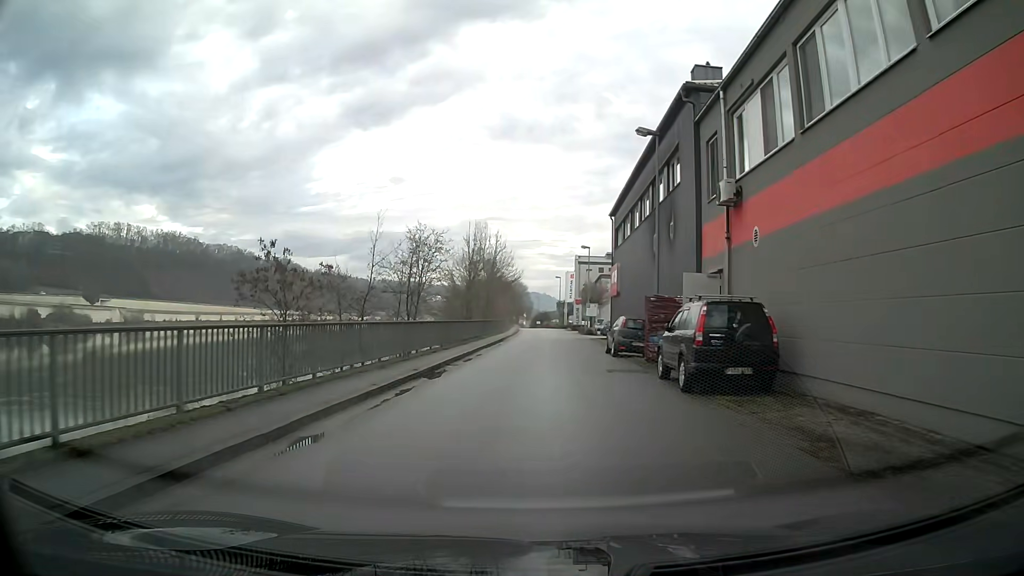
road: tertiary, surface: asphalt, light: Day
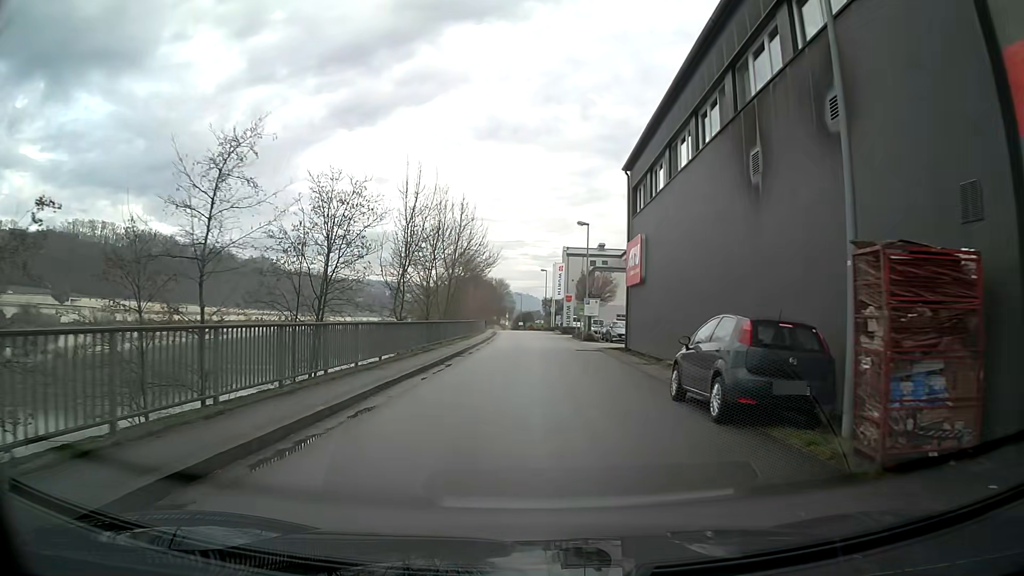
(+0.2, +15.2) m; +2°
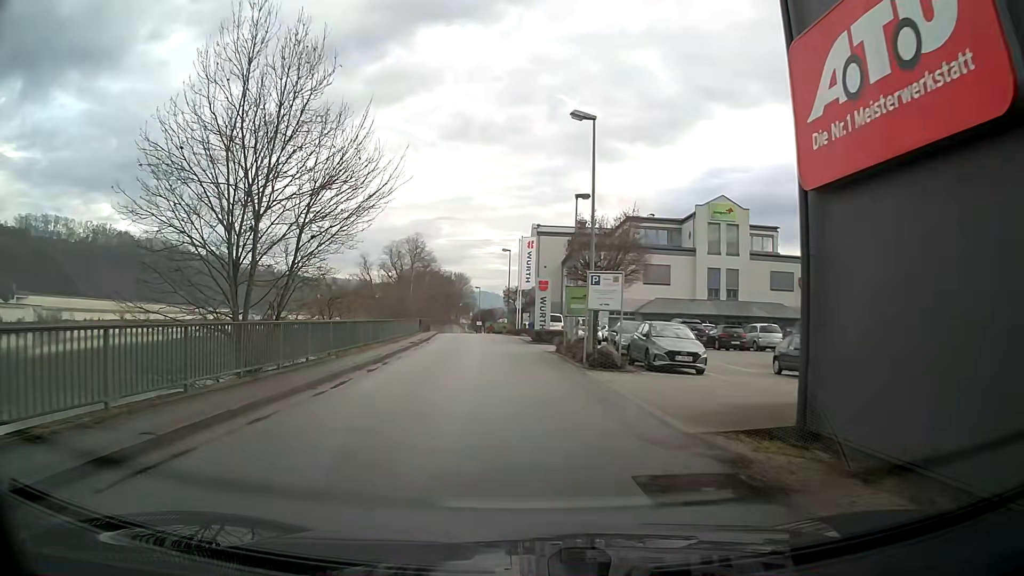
(+0.7, +24.1) m; +3°
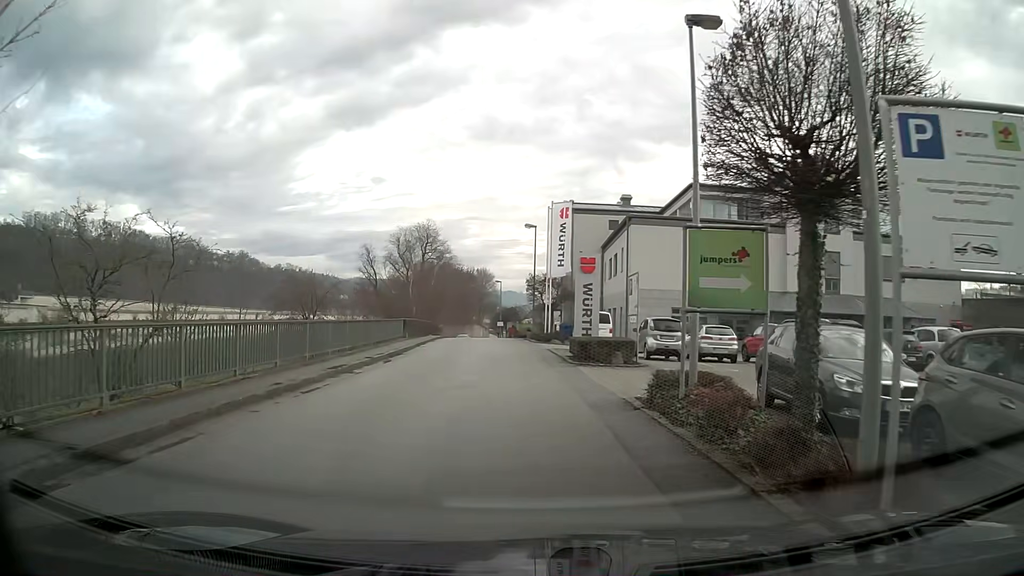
(-0.6, +16.0) m; -3°
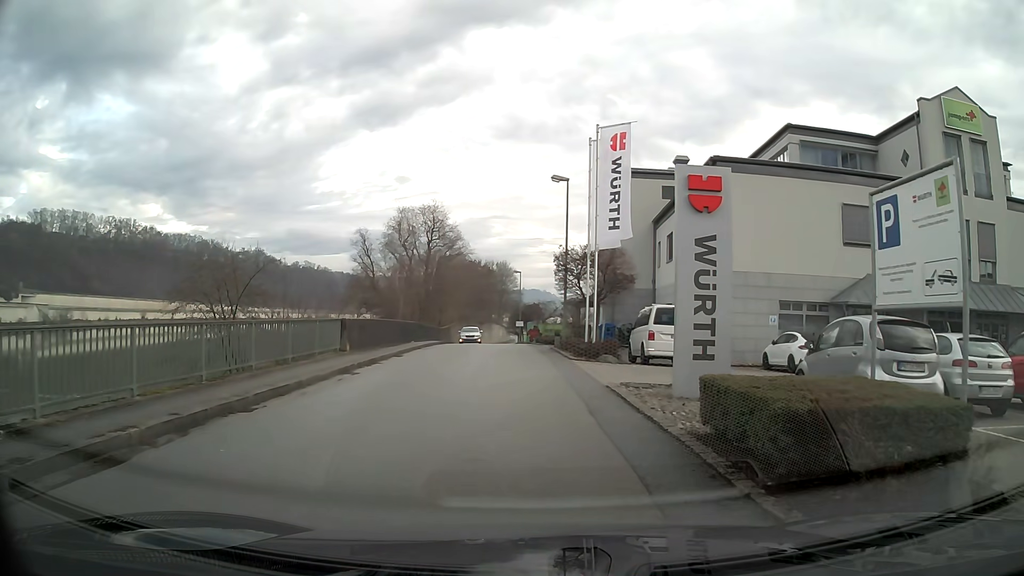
(-0.2, +15.3) m; -2°
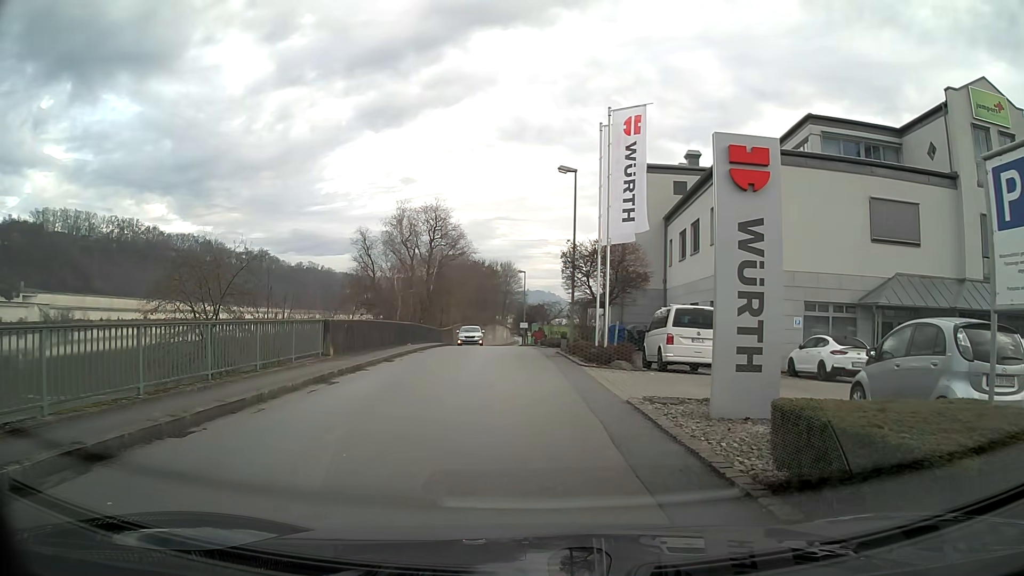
(0.0, +2.1) m; 0°
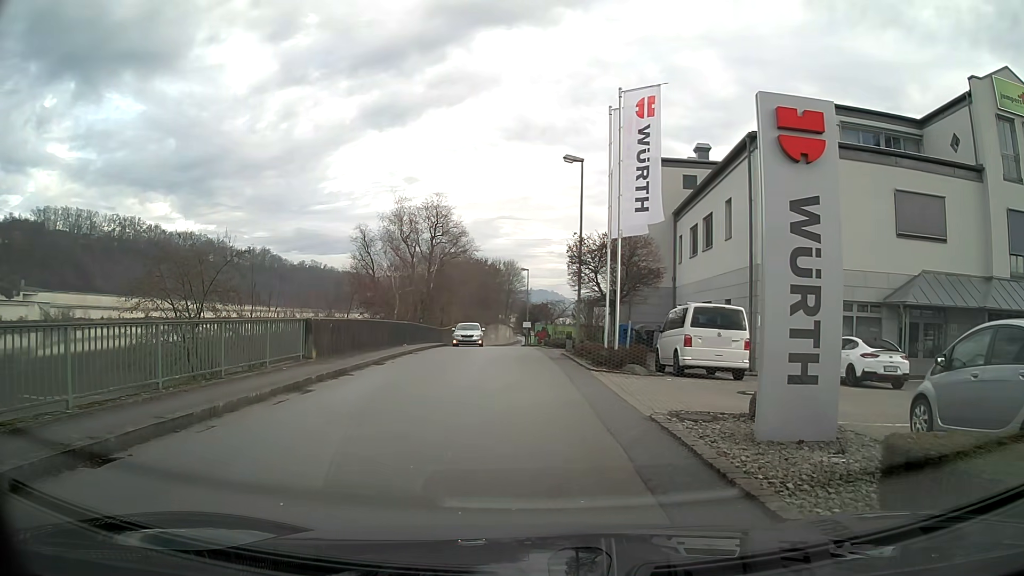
(0.0, +1.8) m; 0°
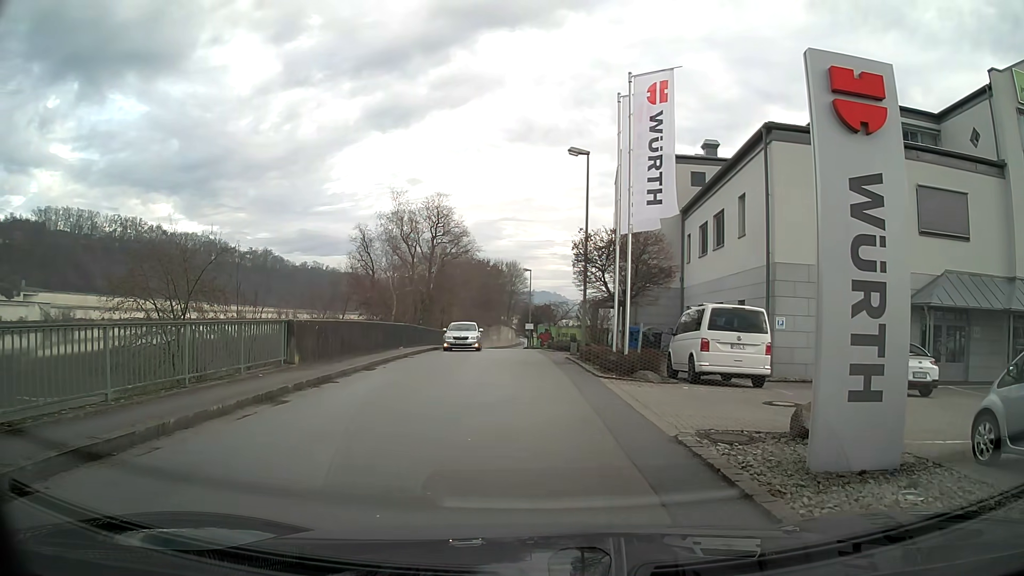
(0.0, +1.4) m; 0°
